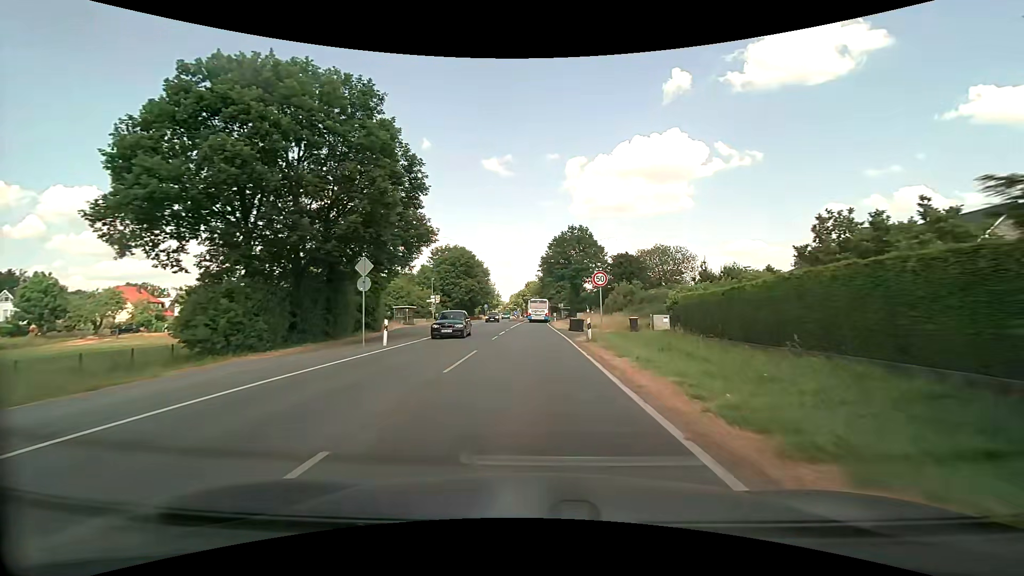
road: secondary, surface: asphalt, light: Day
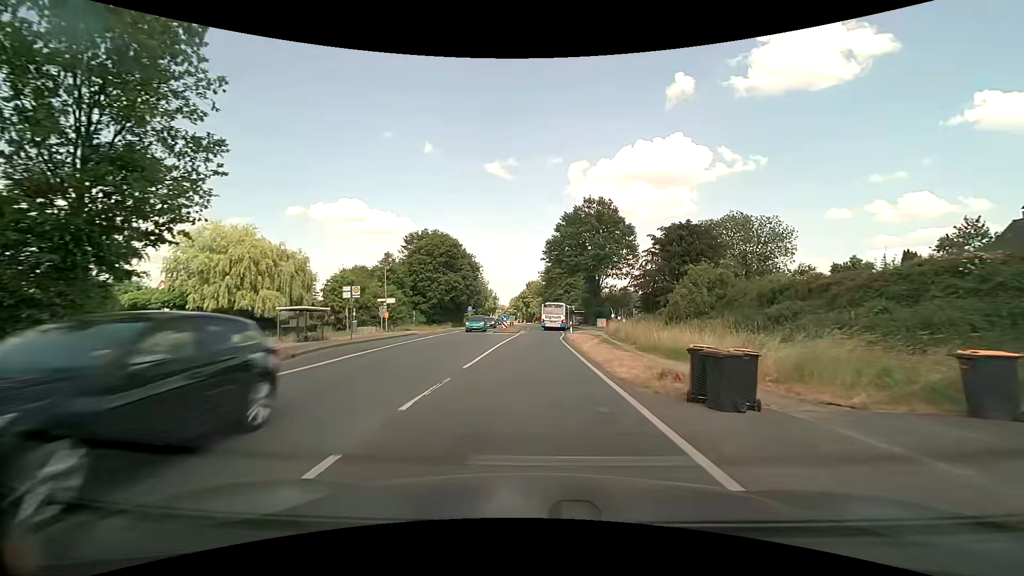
(-0.1, +27.9) m; 0°
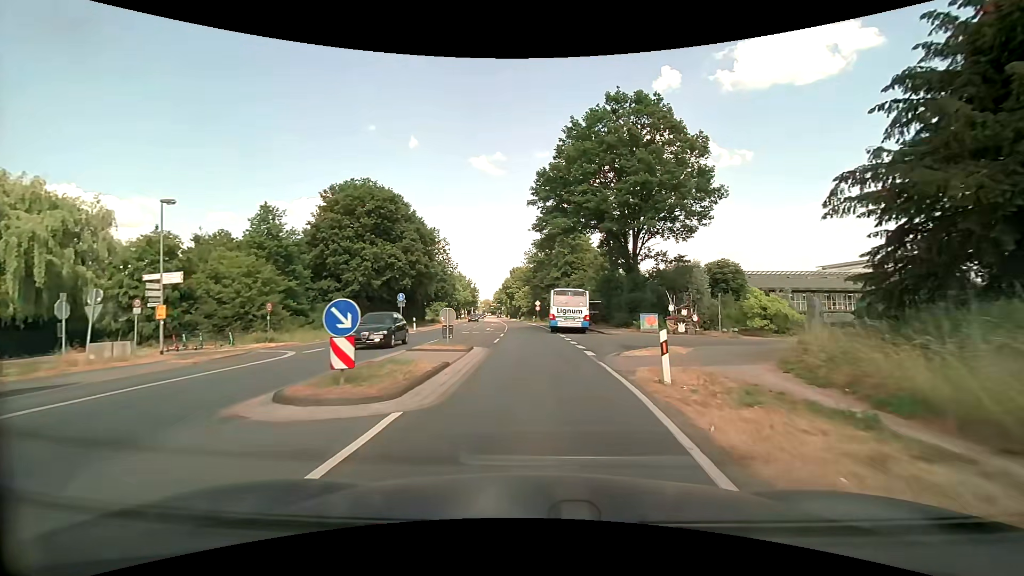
(+0.2, +33.0) m; +1°
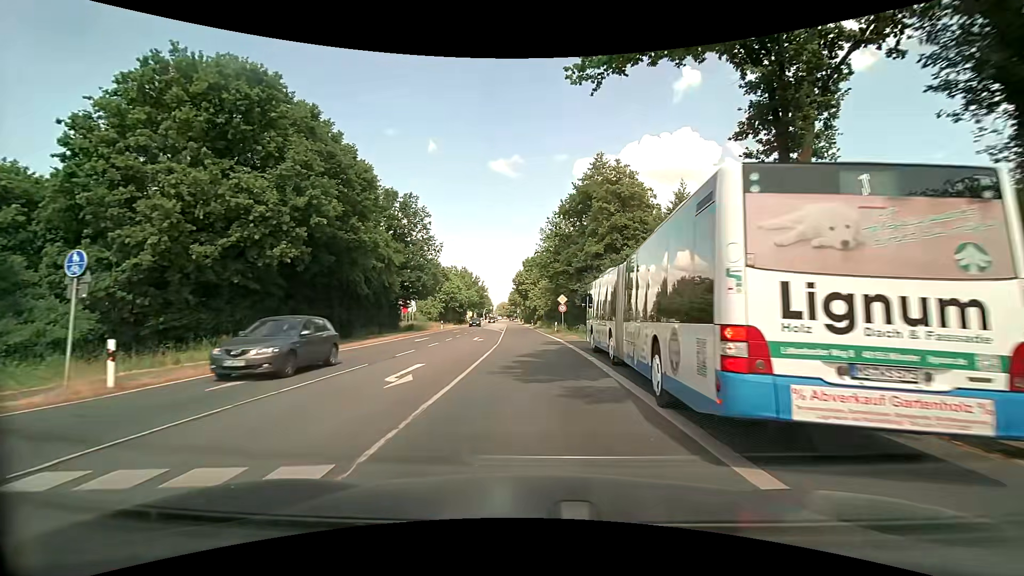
(-0.1, +31.0) m; -2°
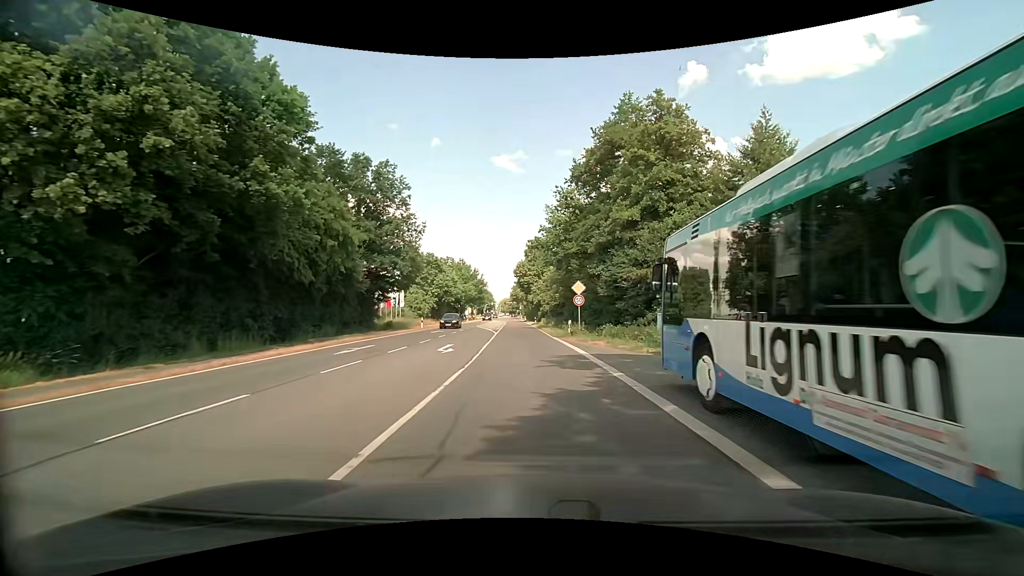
(0.0, +12.6) m; 0°
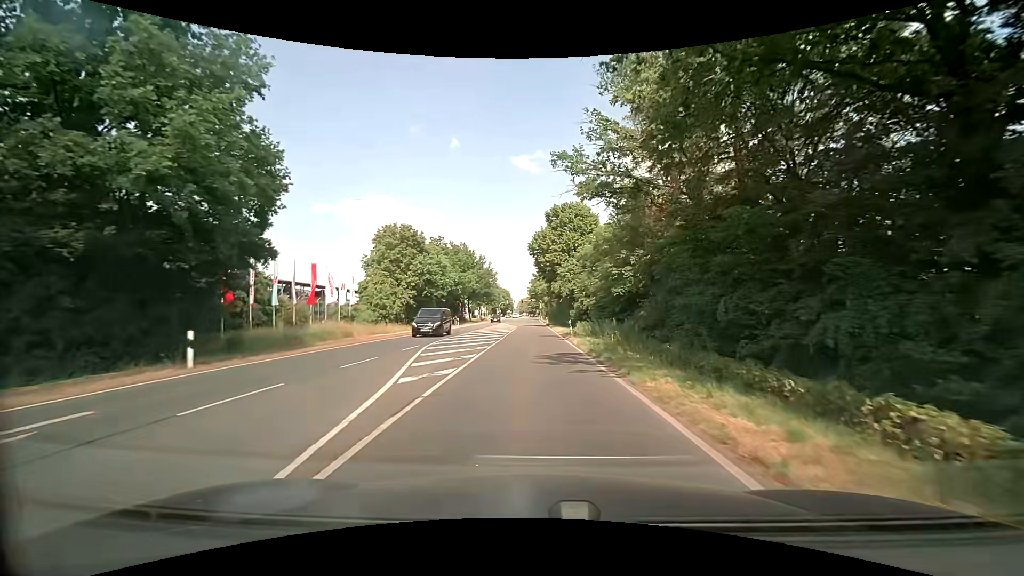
(-1.1, +35.3) m; -3°
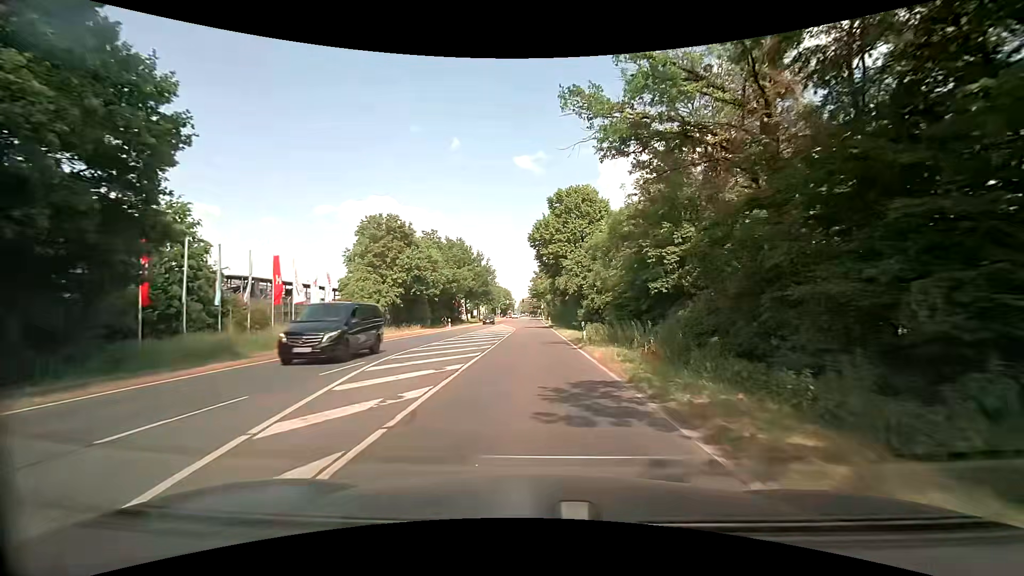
(0.0, +7.5) m; 0°
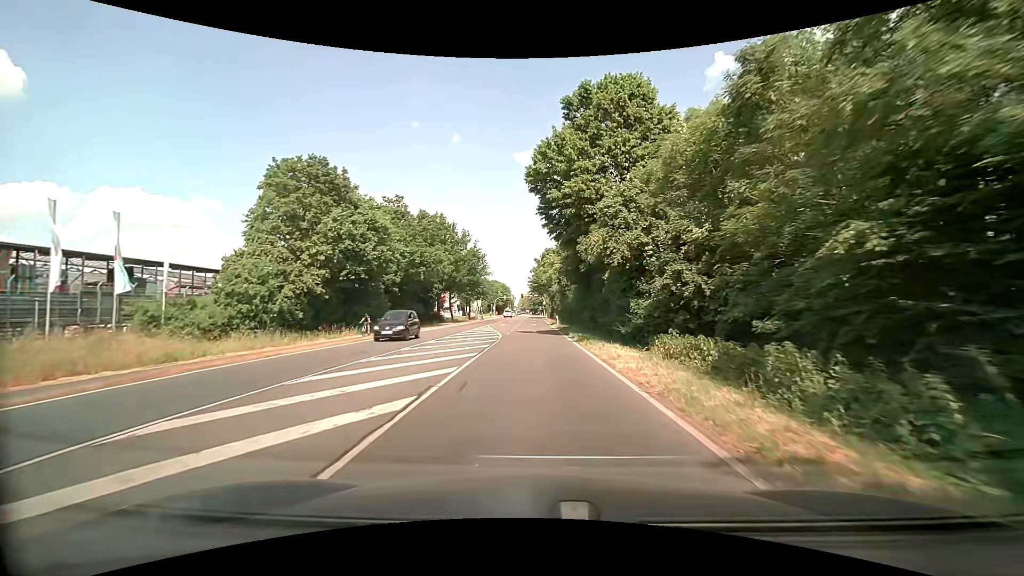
(-0.1, +22.9) m; 0°
(0, +10) (0, +20) (0, +30) (0, +40) (0, +50) (0, +60) (0, +70) (0, +80) (0, +90) (0, +100) m
